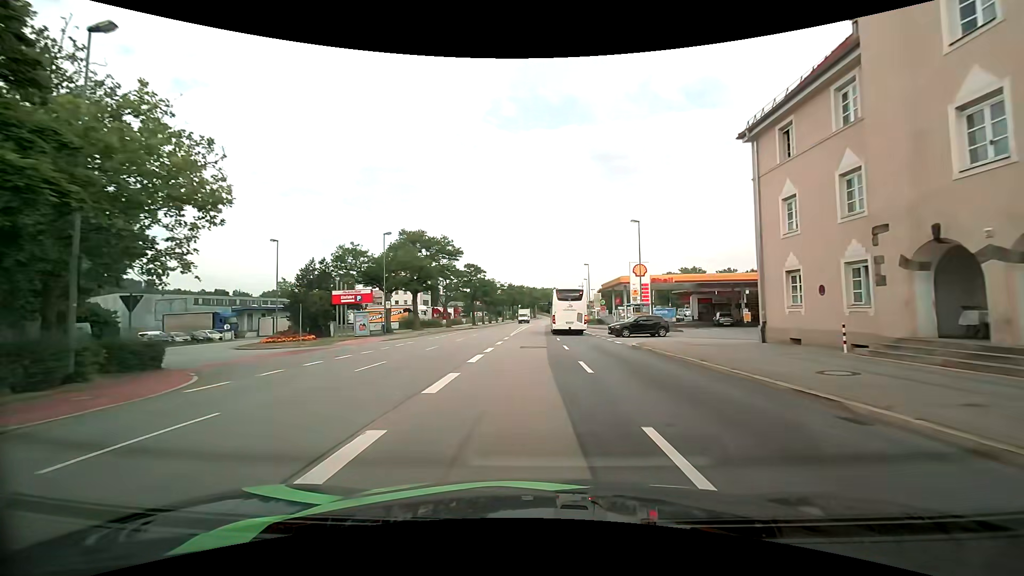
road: primary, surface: asphalt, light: Day
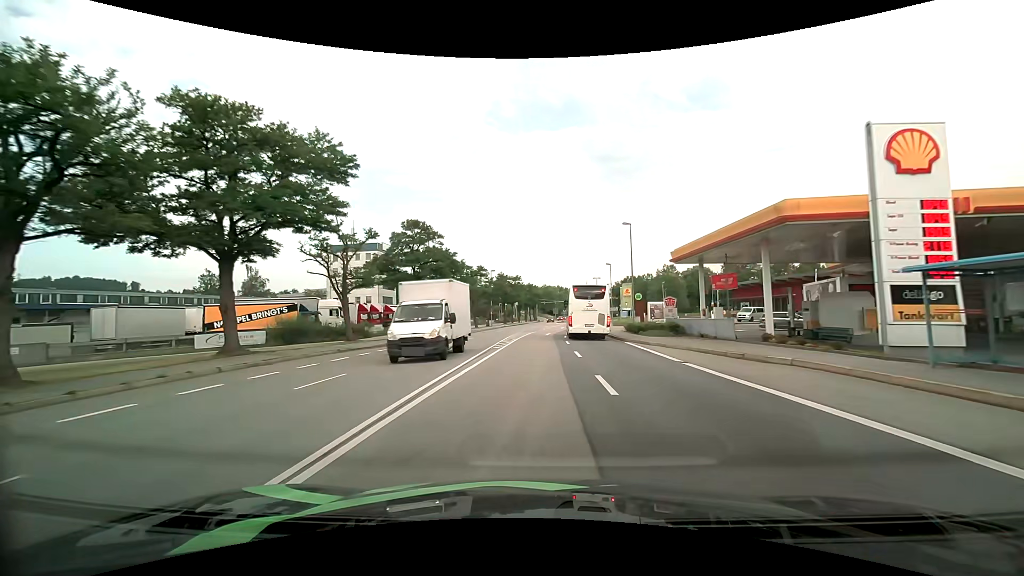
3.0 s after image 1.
(+0.1, +39.0) m; 0°
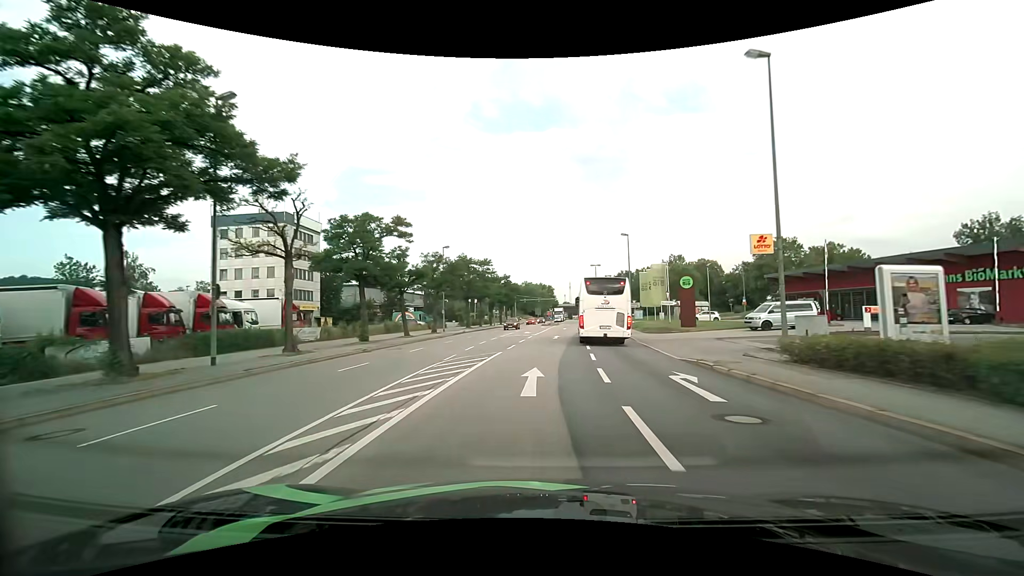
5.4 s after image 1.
(+0.3, +31.4) m; +2°
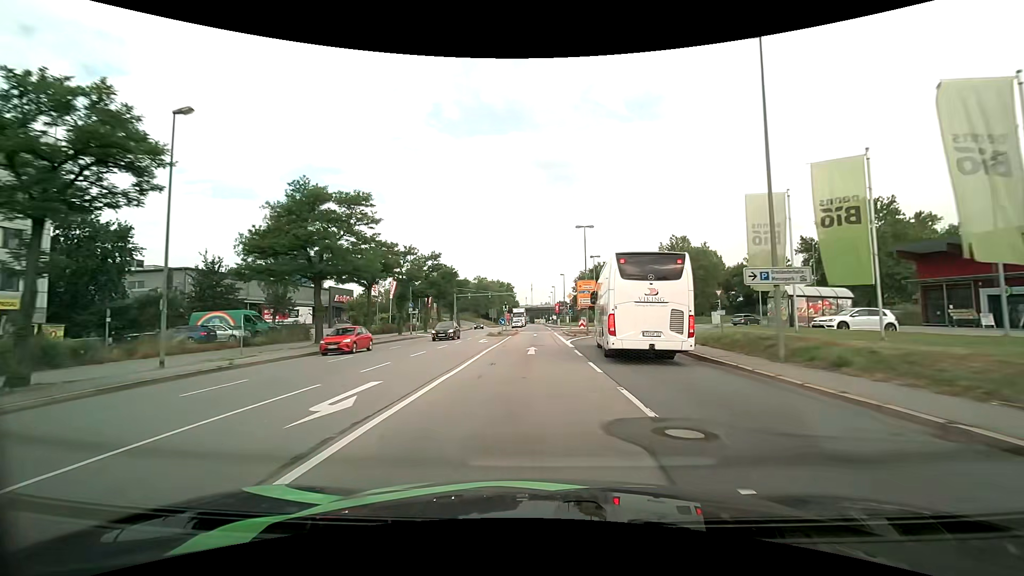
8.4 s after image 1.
(+1.6, +39.5) m; +5°
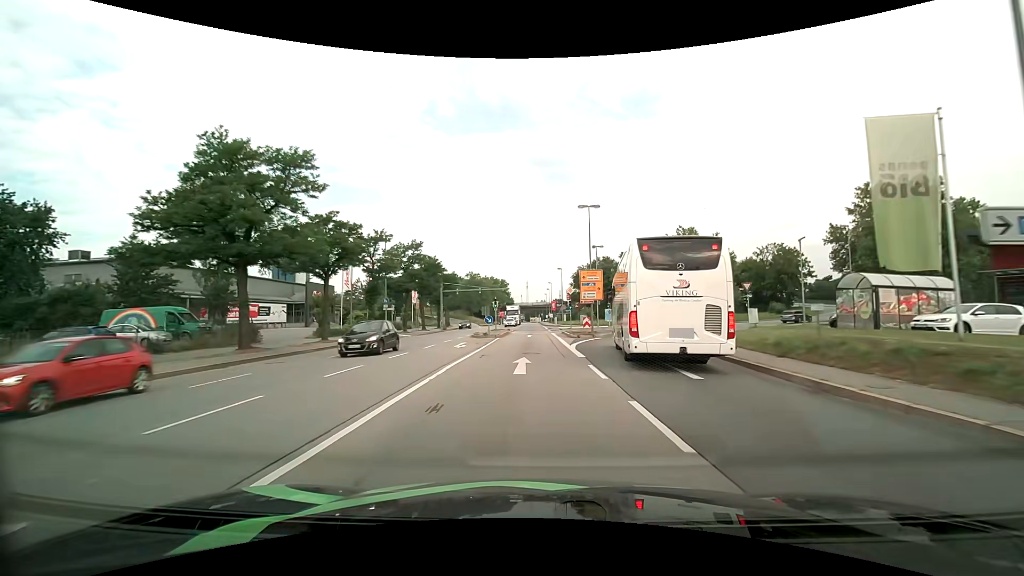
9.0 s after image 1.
(0.0, +8.0) m; 0°
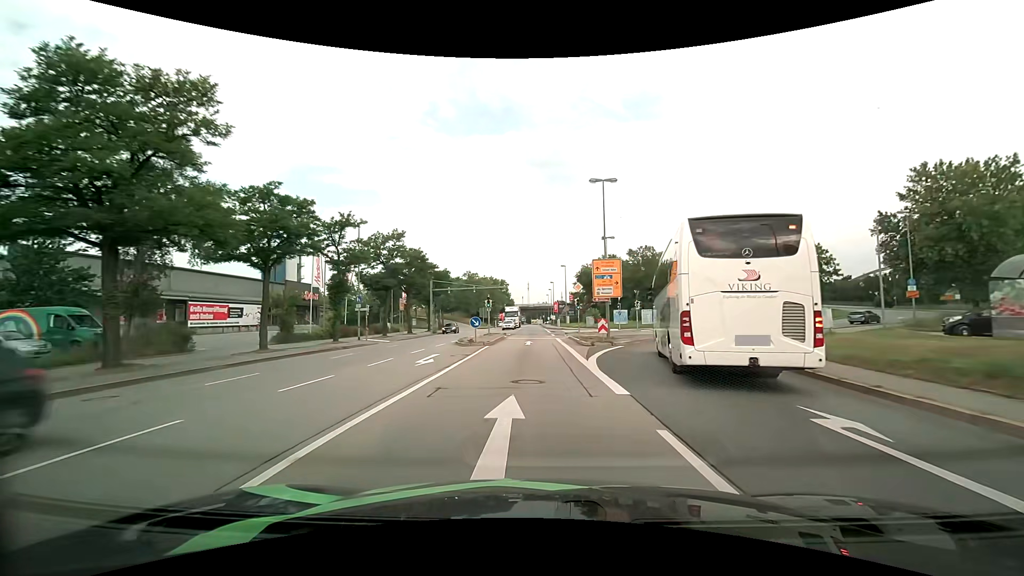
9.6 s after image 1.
(0.0, +8.1) m; 0°
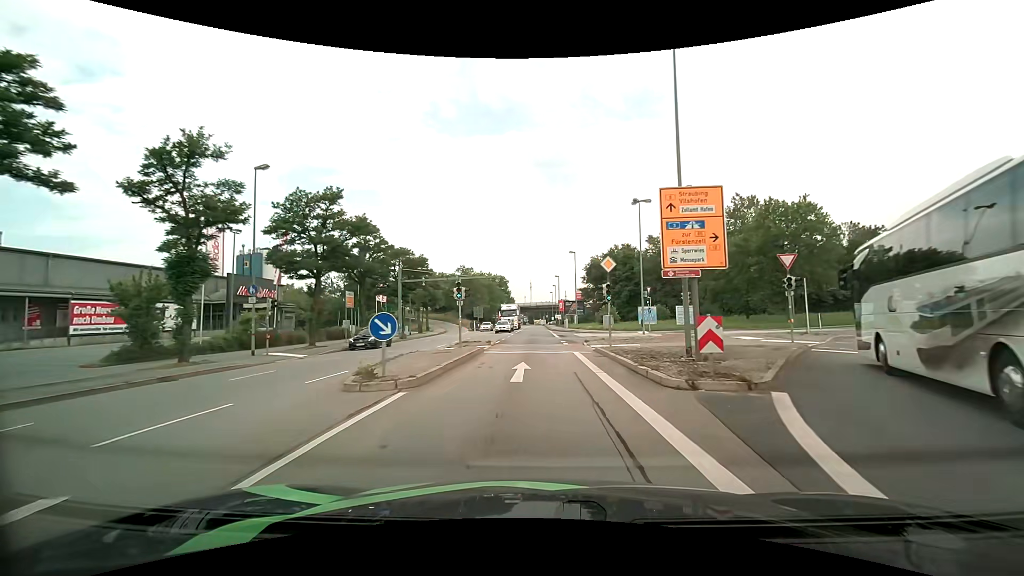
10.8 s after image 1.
(0.0, +16.4) m; 0°
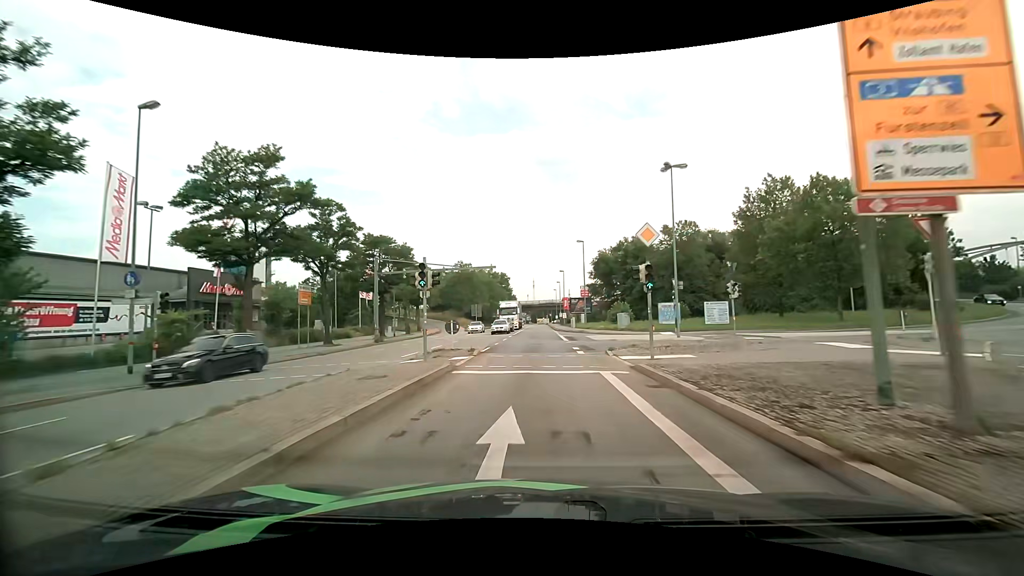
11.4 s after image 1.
(0.0, +8.3) m; 0°
(0, +10) (0, +20) (0, +30) (0, +40) (-1, +50) (-1, +60) (-1, +70) (-1, +80) (-1, +90) (-1, +100) m
